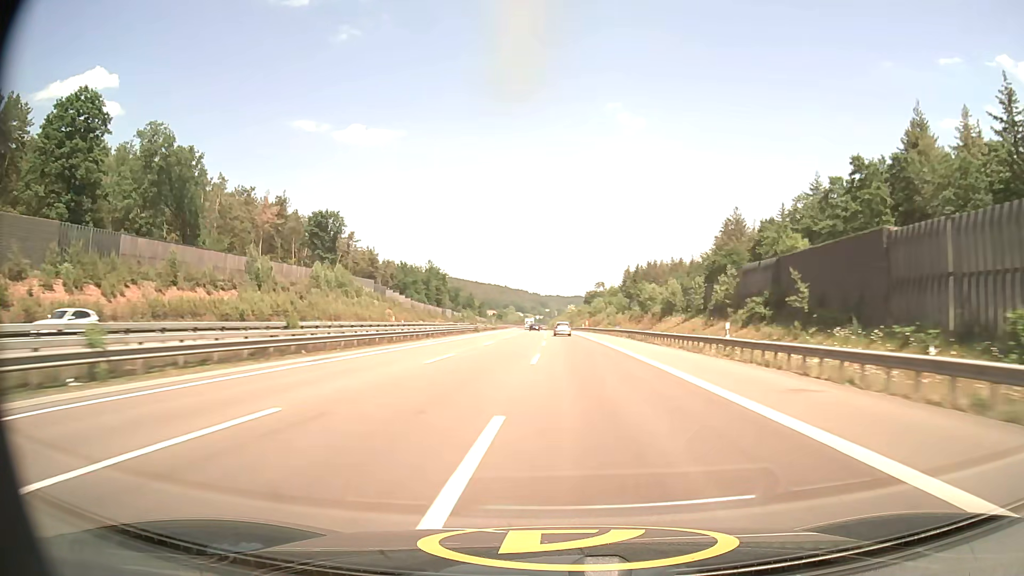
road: motorway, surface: asphalt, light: Day
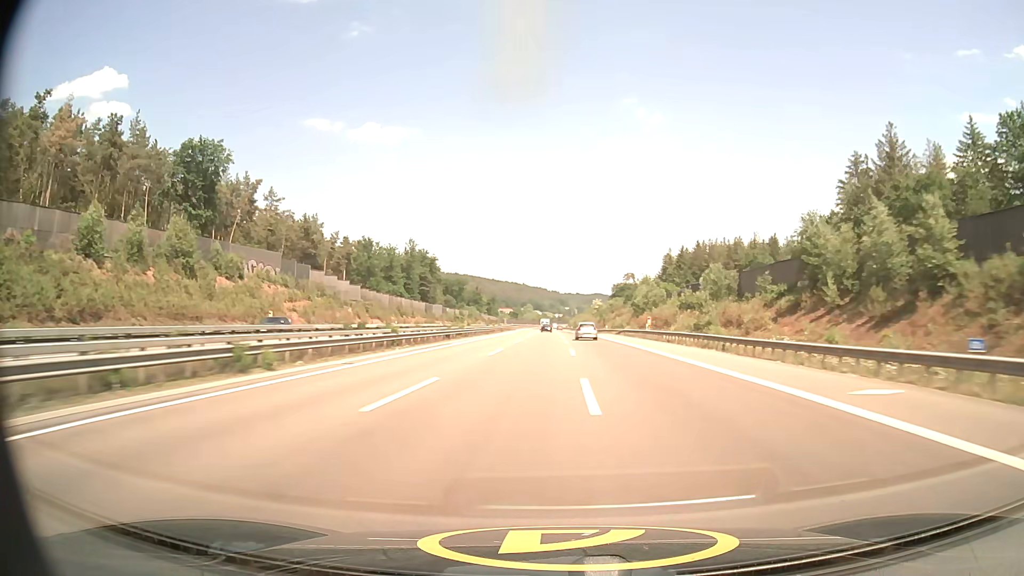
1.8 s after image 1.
(-1.0, +65.8) m; -2°
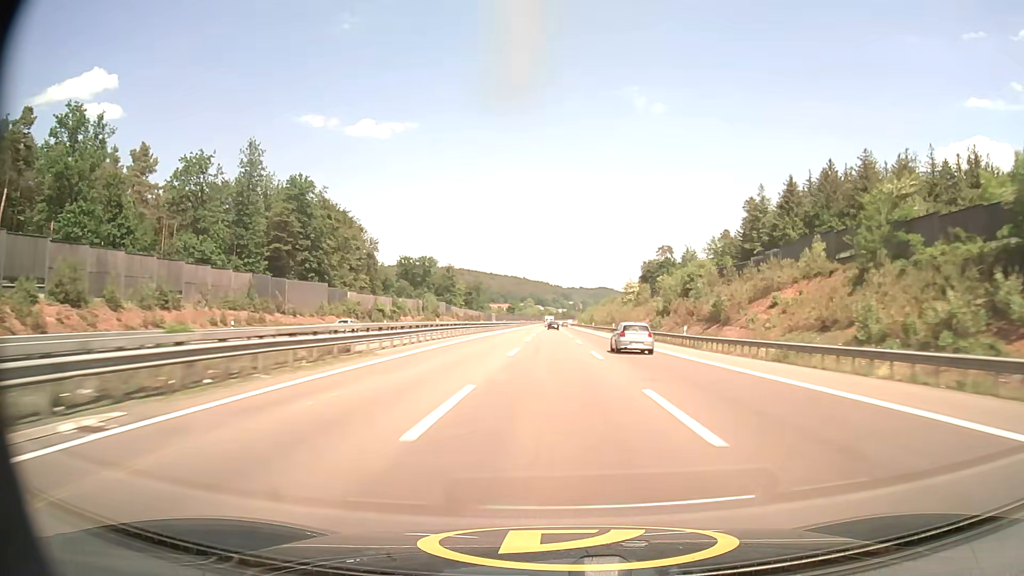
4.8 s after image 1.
(-0.8, +110.2) m; 0°
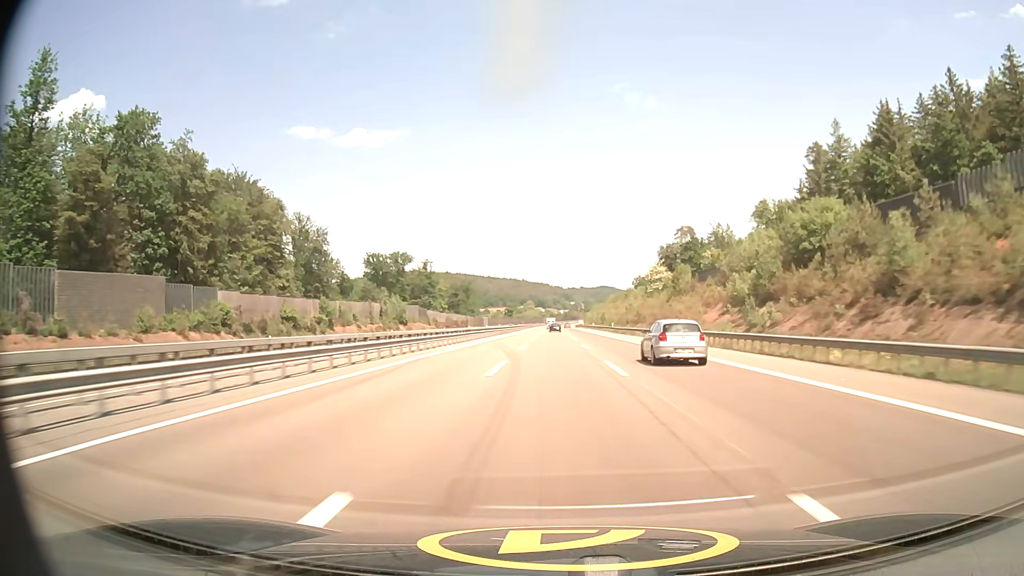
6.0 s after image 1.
(0.0, +44.3) m; 0°
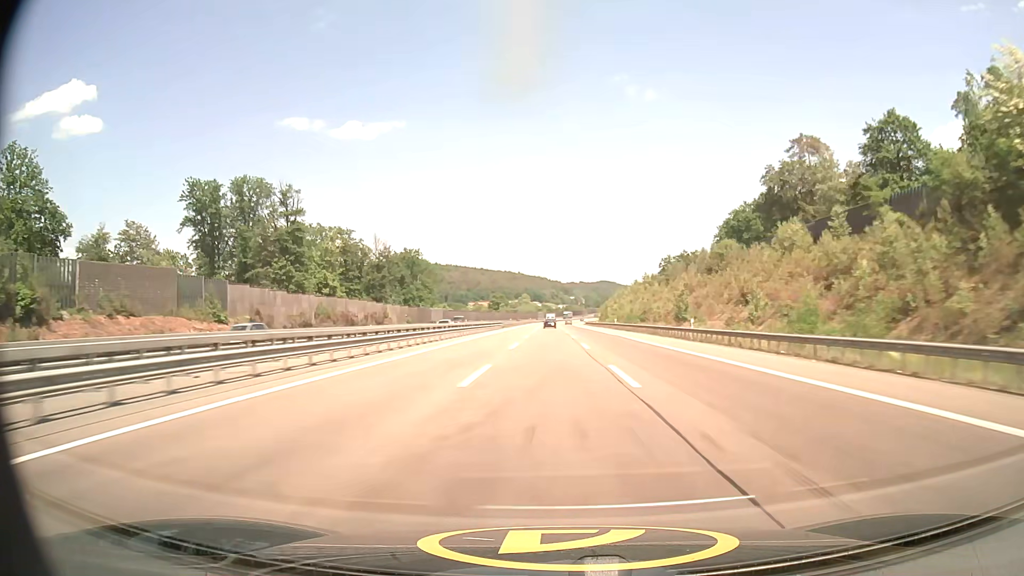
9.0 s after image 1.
(-0.2, +111.2) m; 0°
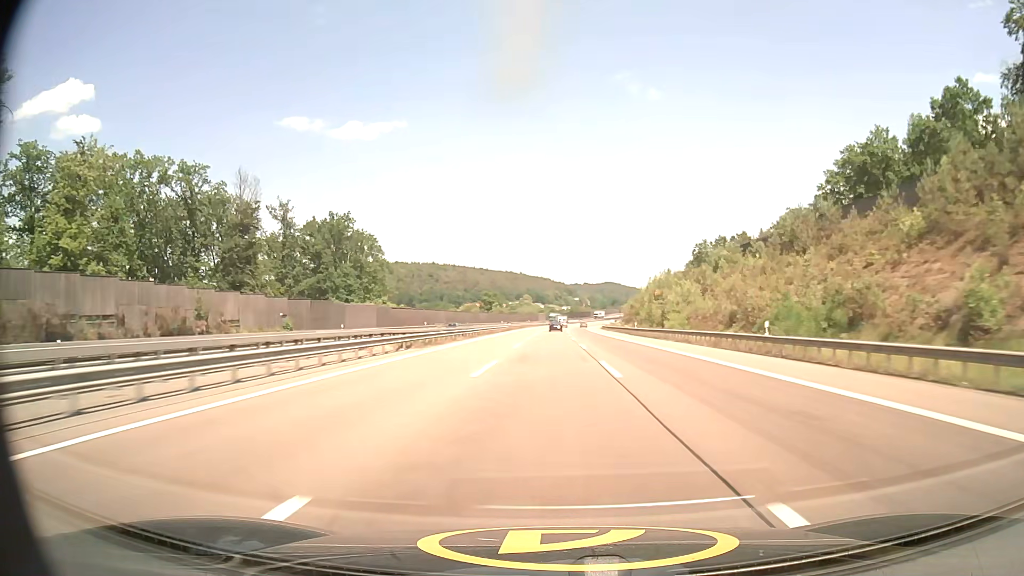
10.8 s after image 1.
(-0.1, +66.8) m; 0°
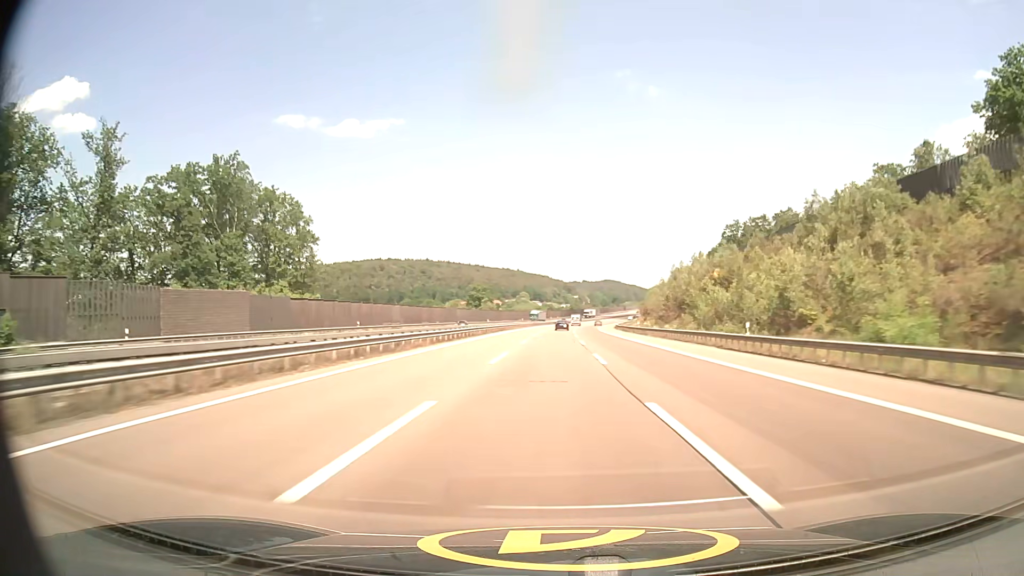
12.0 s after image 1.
(0.0, +44.6) m; 0°
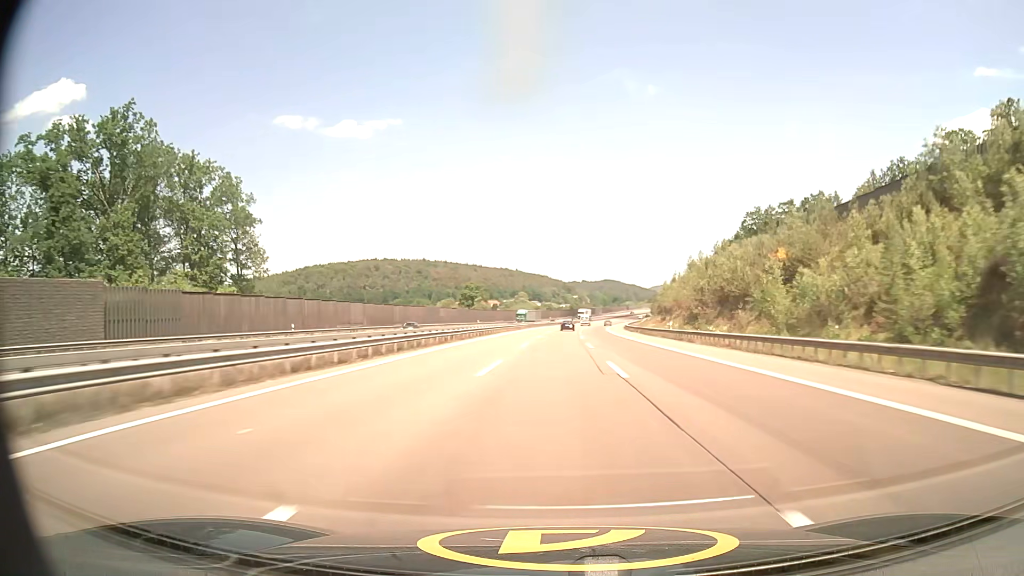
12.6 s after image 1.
(0.0, +22.3) m; 0°
(0, +10) (0, +20) (0, +30) (0, +40) (+1, +50) (+1, +60) (+1, +70) (+2, +80) (+2, +90) (+3, +100) m
